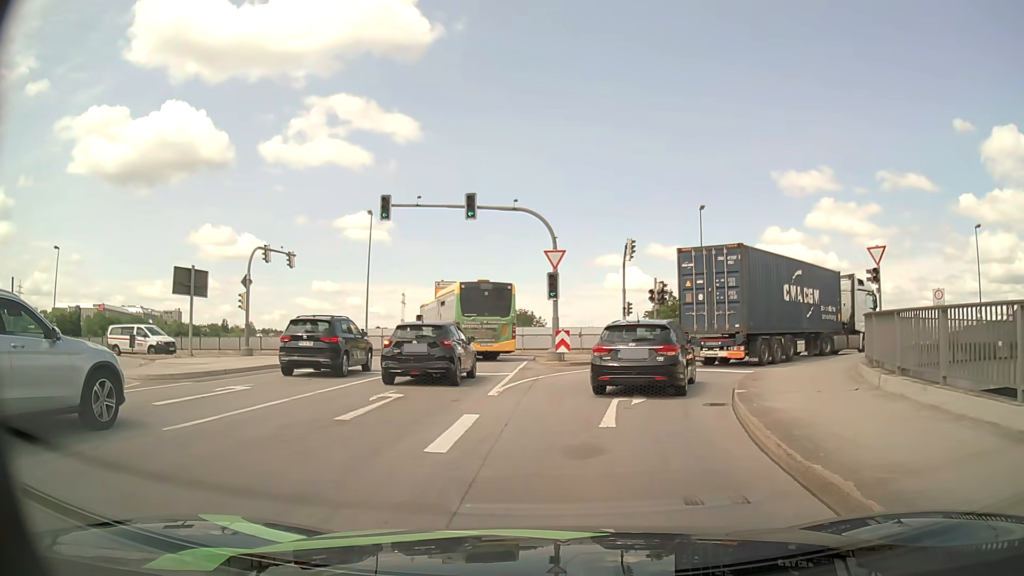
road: primary_link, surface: asphalt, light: Day
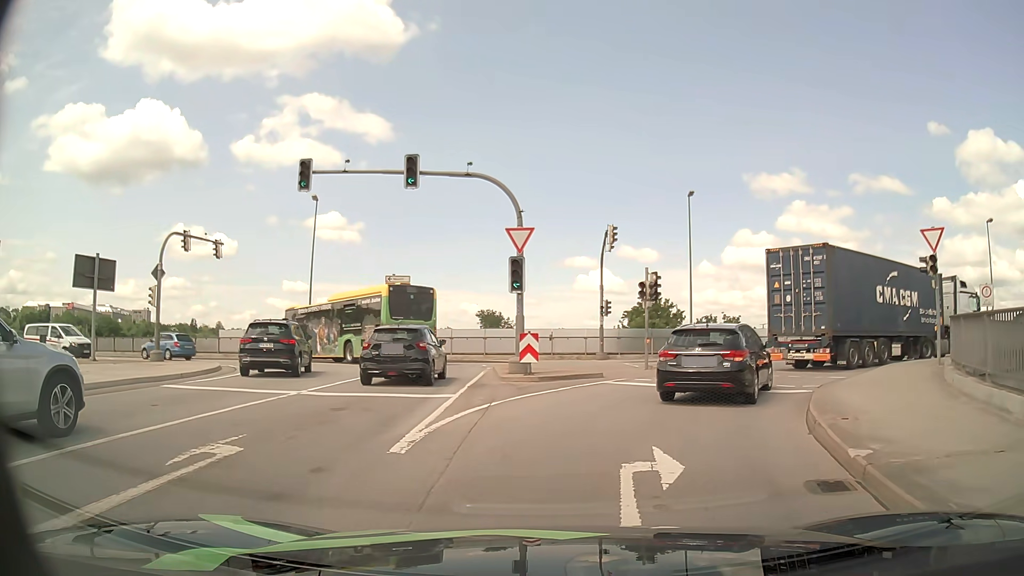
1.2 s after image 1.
(+0.2, +6.0) m; +3°
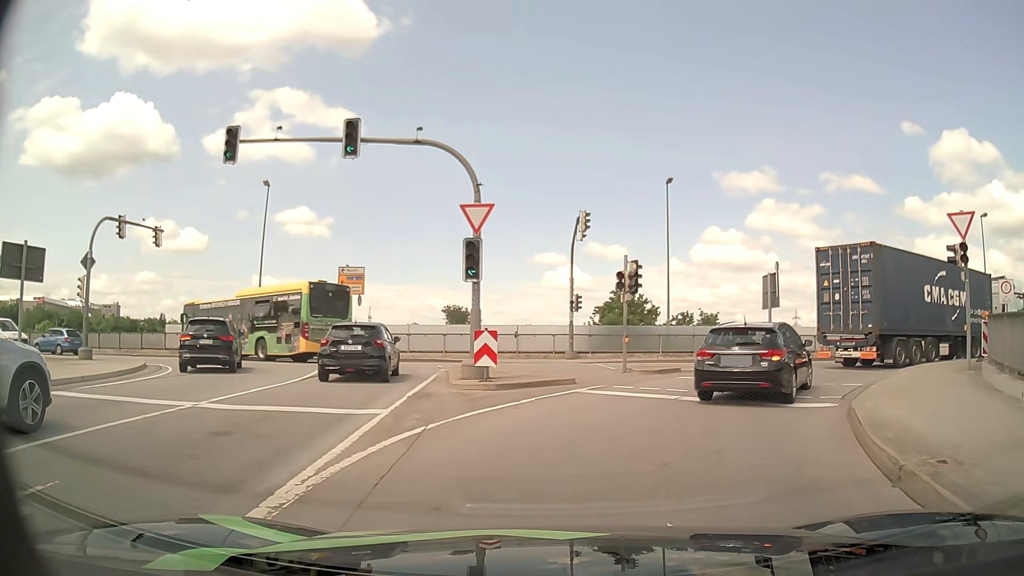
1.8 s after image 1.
(+0.1, +3.1) m; +3°
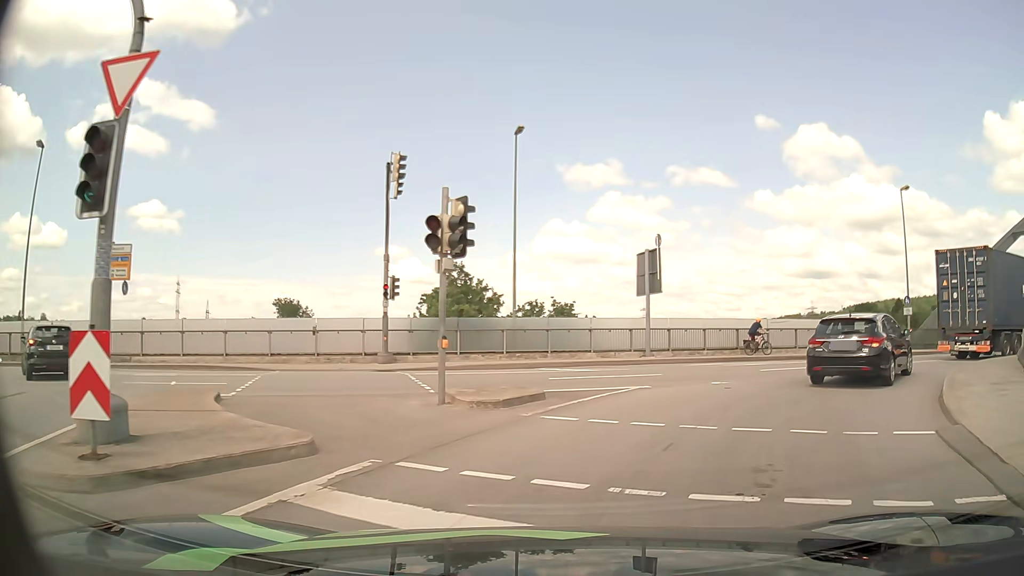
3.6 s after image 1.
(+1.0, +9.0) m; +13°
(+2, +10) (+8, +18) (+17, +22) (+26, +26) (+35, +30) (+45, +33) (+54, +37) (+63, +40) (+73, +44) (+82, +48) m
